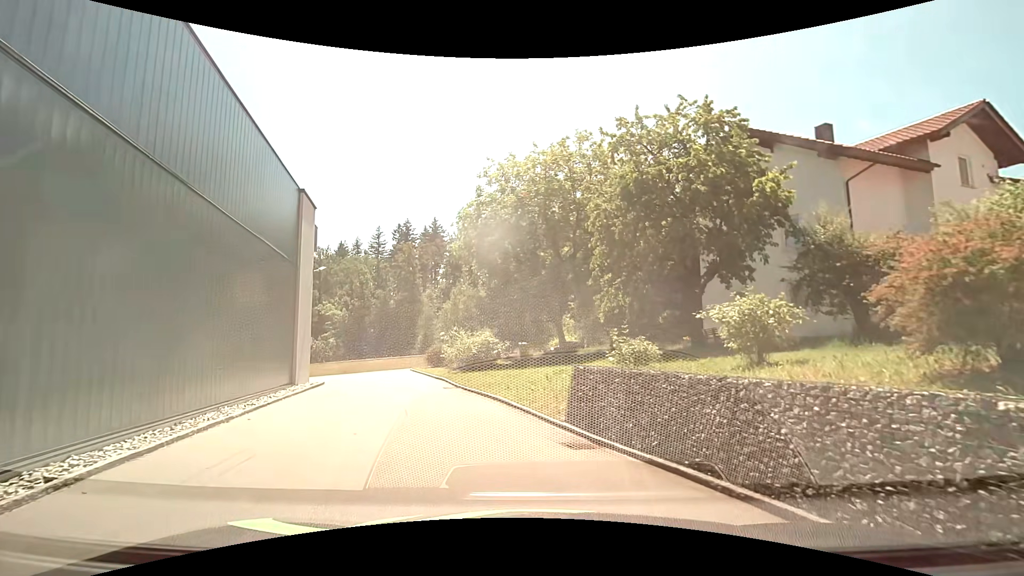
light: Day
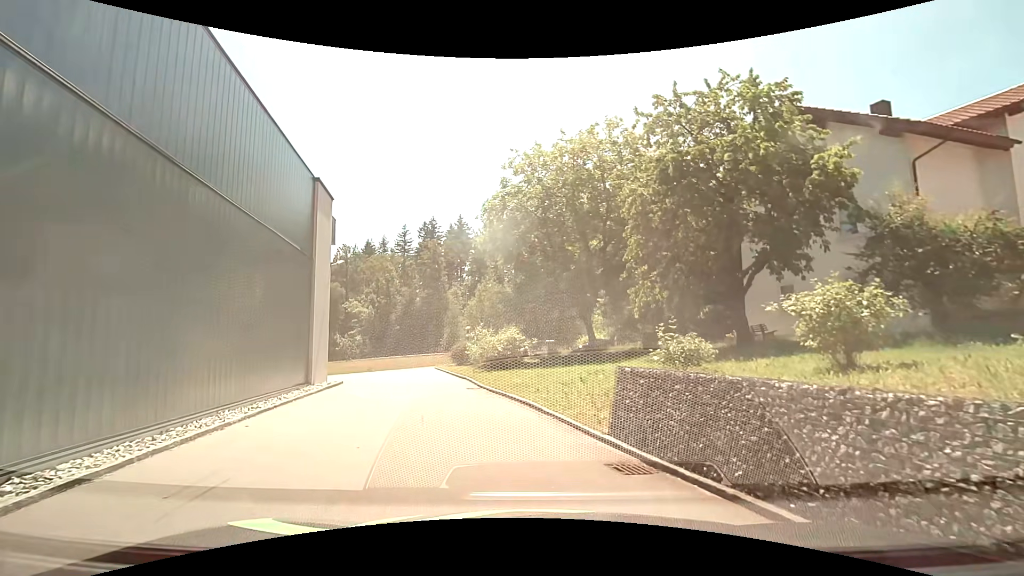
(-0.1, +1.4) m; -2°
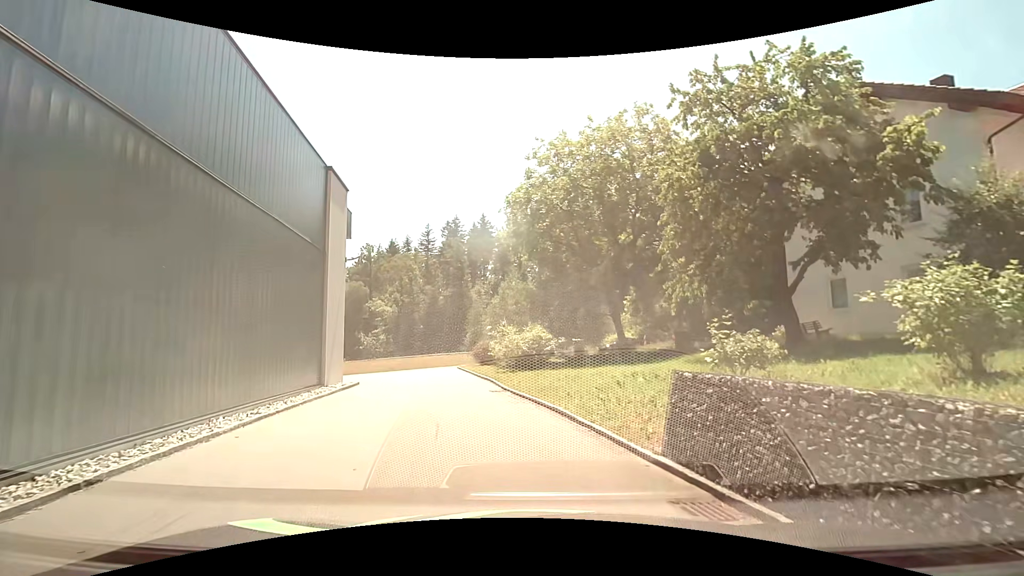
(-0.1, +1.3) m; -3°
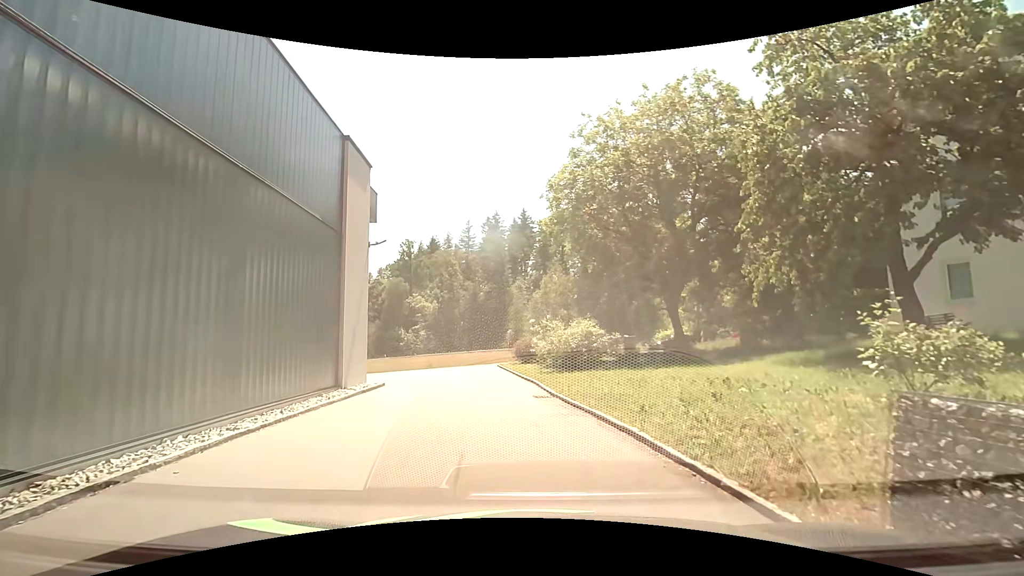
(-0.2, +2.7) m; -6°
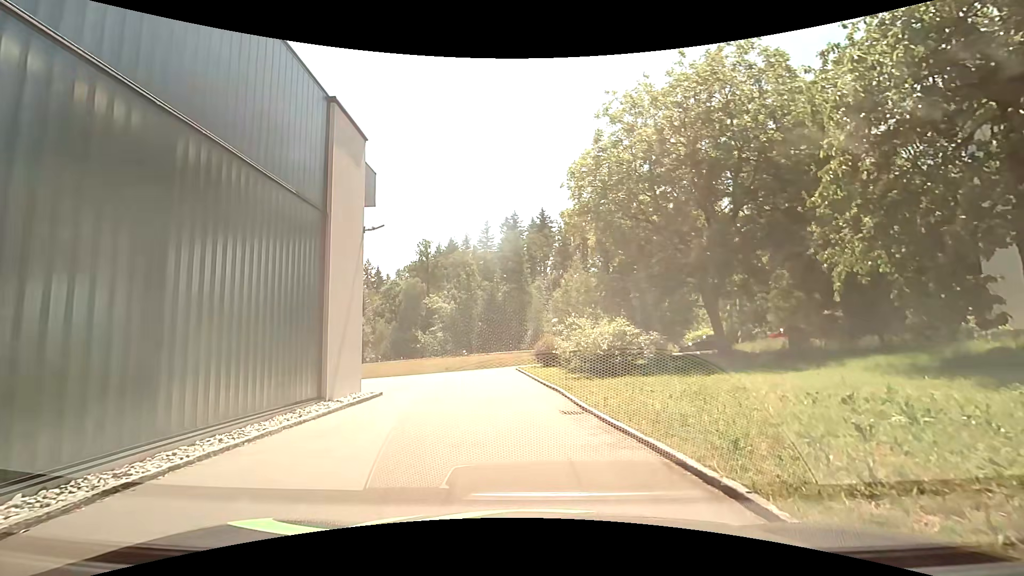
(0.0, +2.7) m; -1°
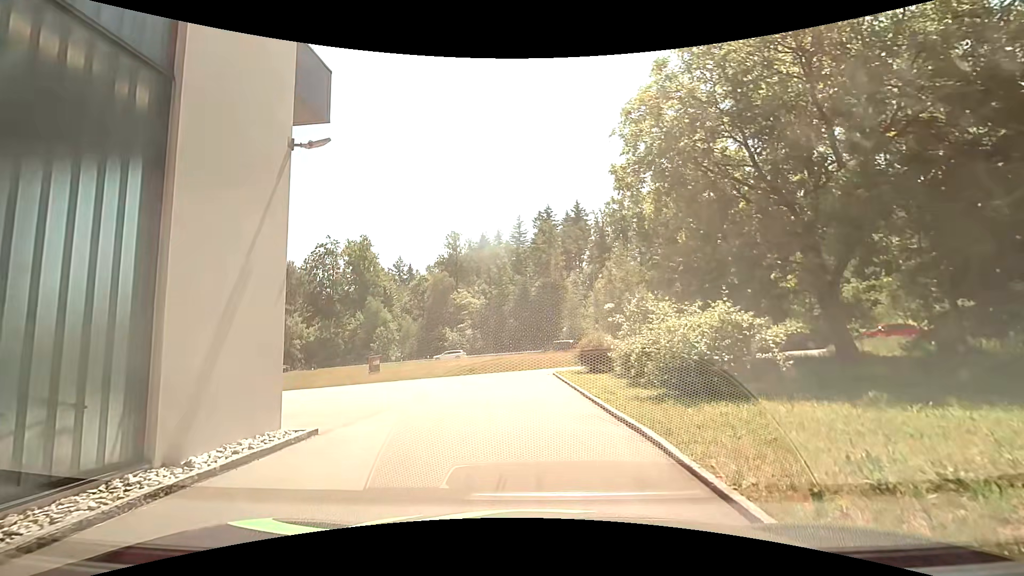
(-0.3, +6.5) m; -3°
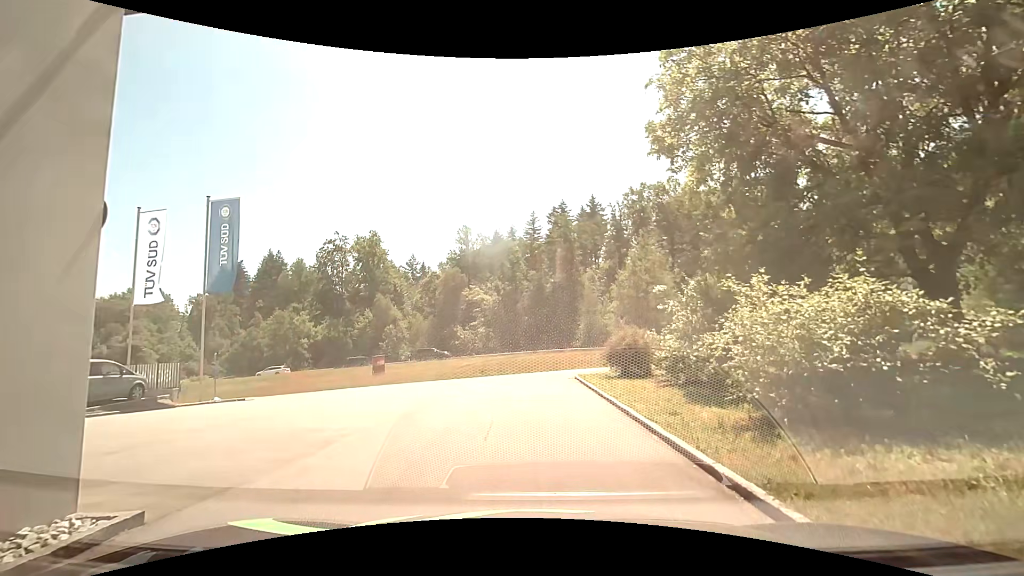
(-0.2, +3.9) m; -3°
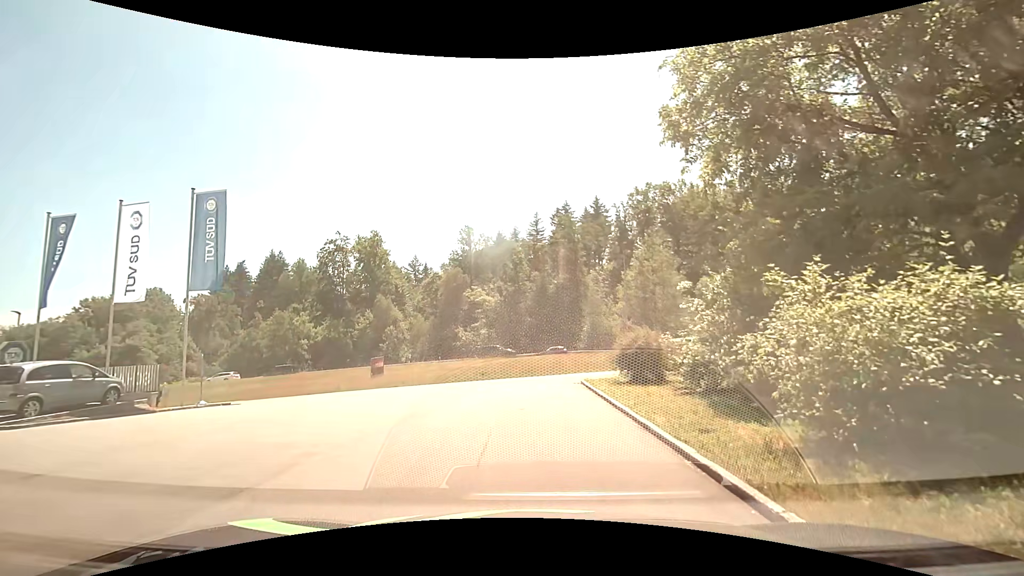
(0.0, +1.3) m; -1°
